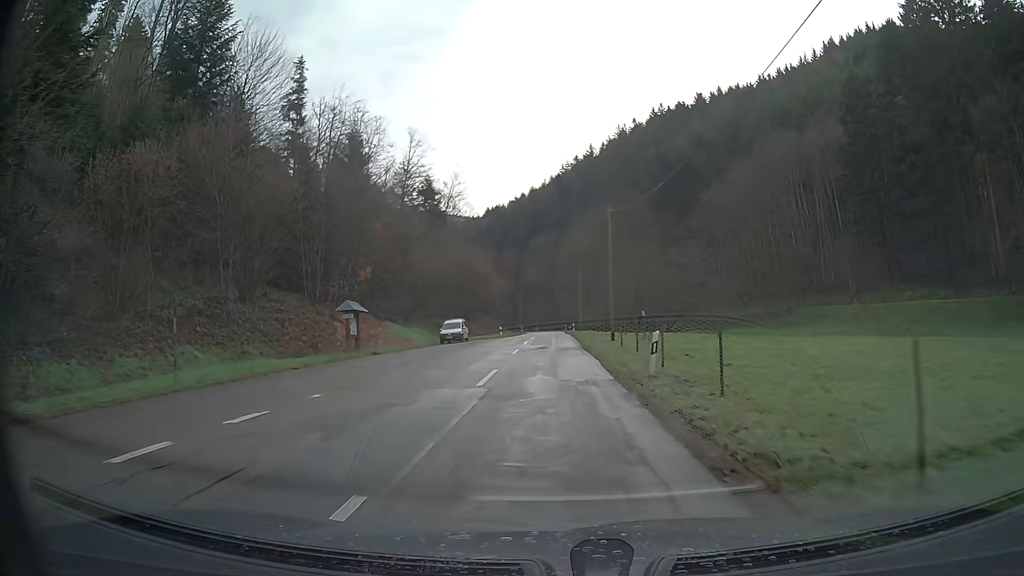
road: tertiary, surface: asphalt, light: Day
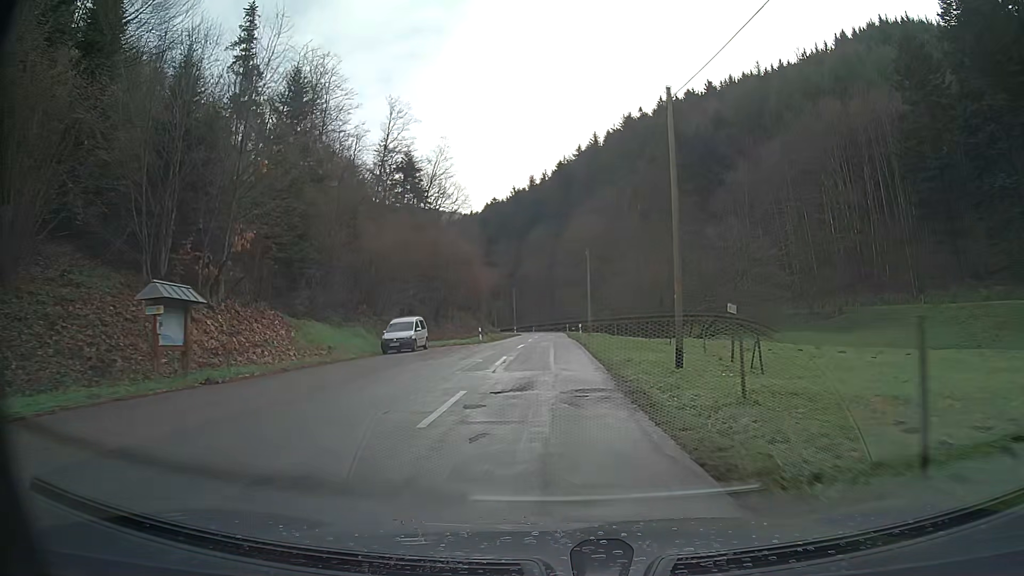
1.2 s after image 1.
(0.0, +17.6) m; 0°
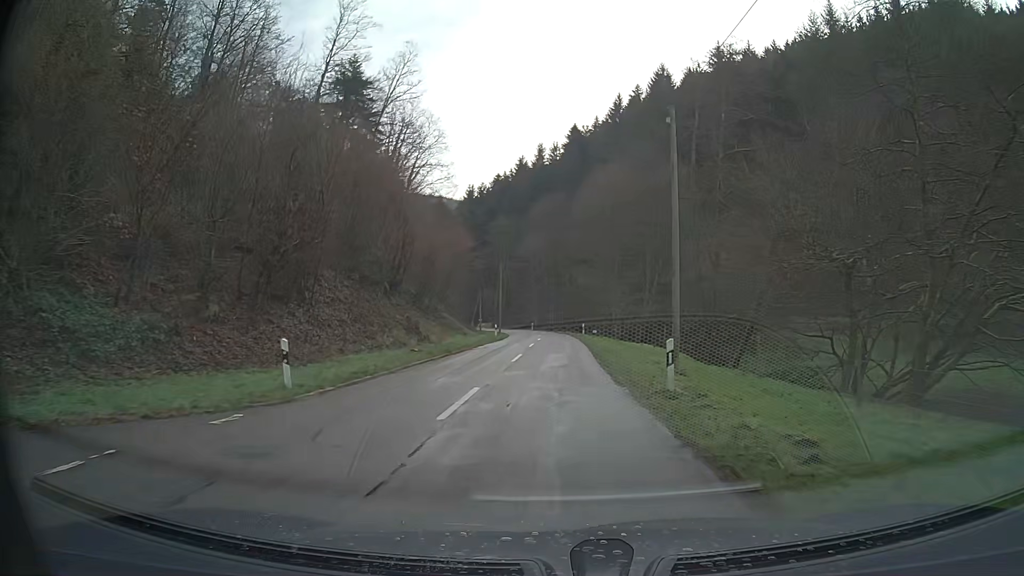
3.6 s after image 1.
(-0.2, +35.1) m; 0°
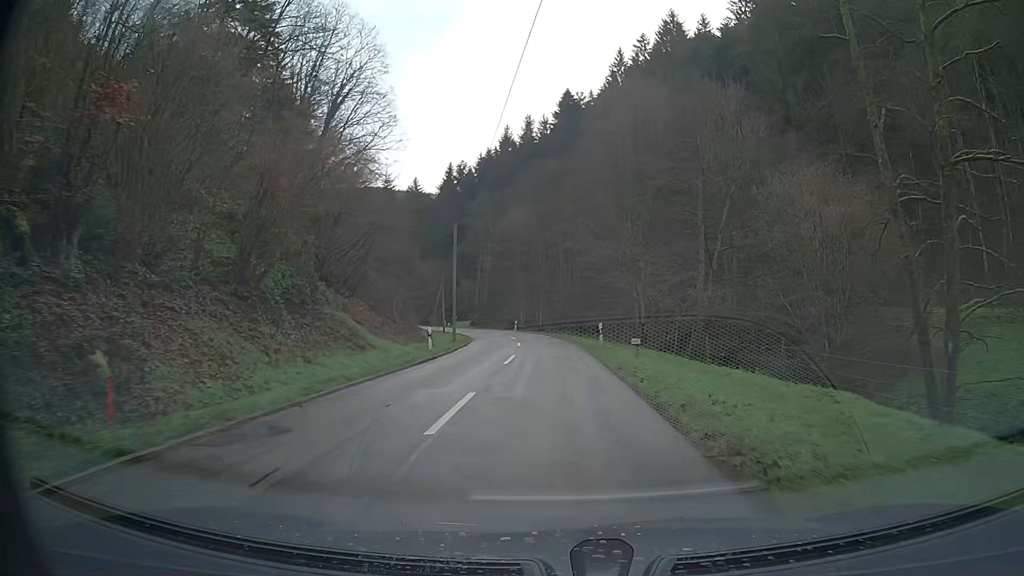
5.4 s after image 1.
(+0.1, +25.6) m; 0°
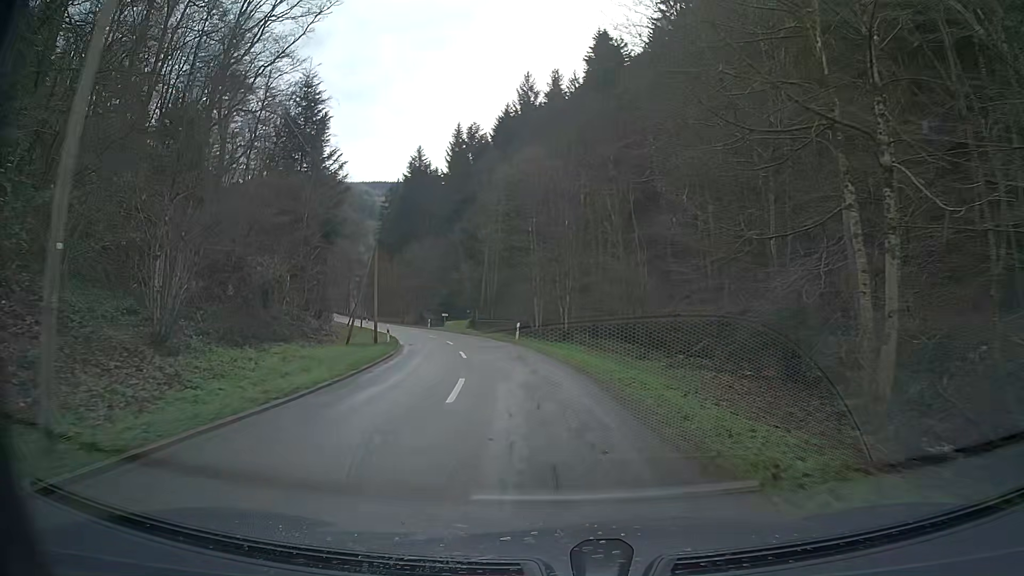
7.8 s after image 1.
(-0.6, +33.1) m; -3°
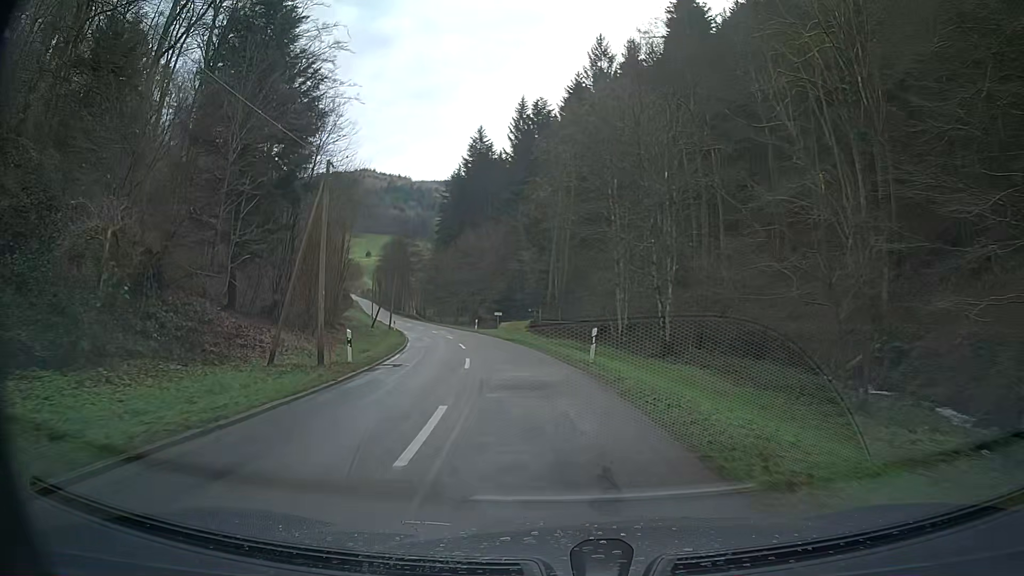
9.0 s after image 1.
(-0.9, +16.9) m; -6°
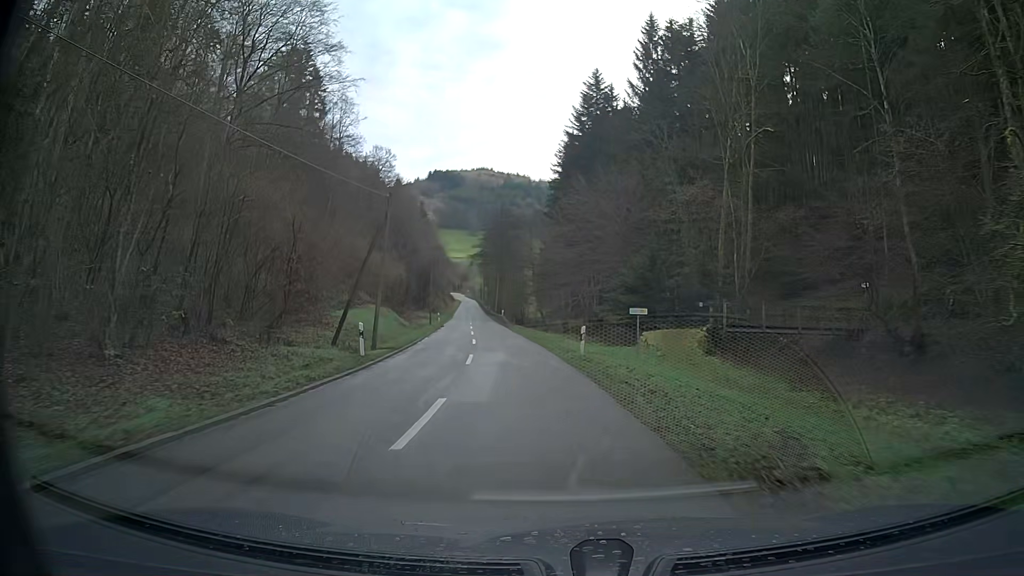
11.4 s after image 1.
(-3.2, +34.9) m; -10°
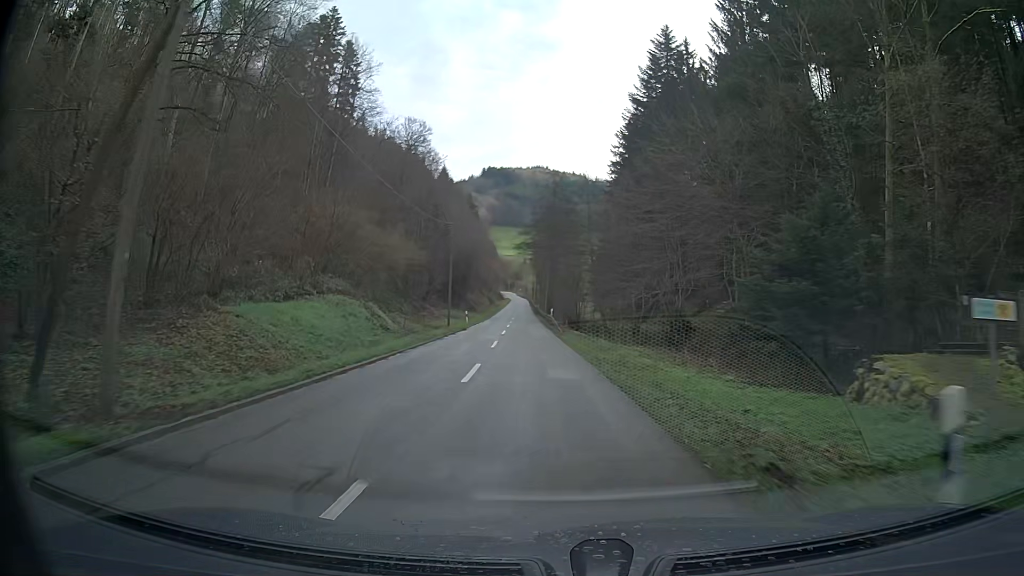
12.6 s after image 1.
(-0.7, +18.0) m; -4°
